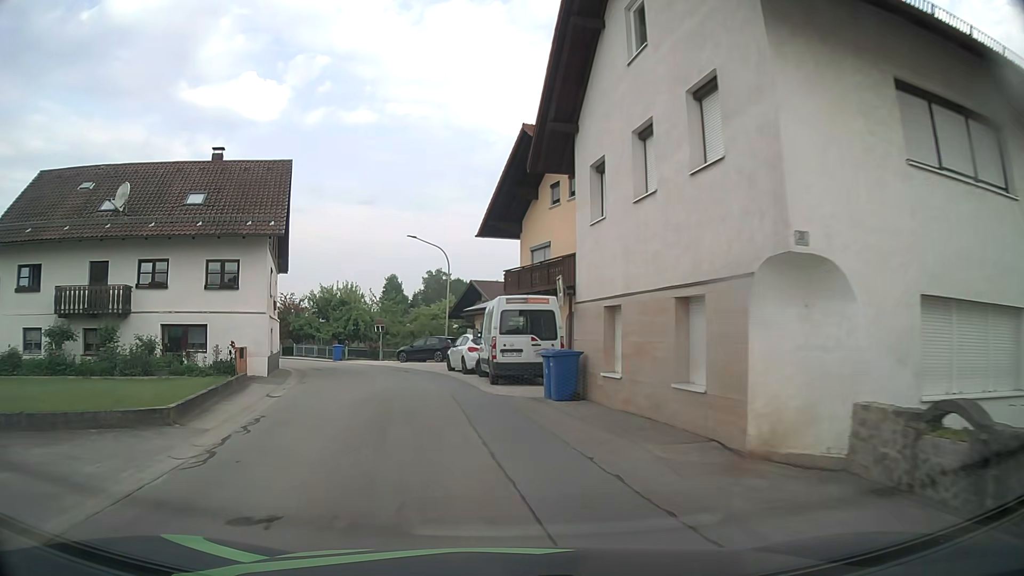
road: tertiary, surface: asphalt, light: Day
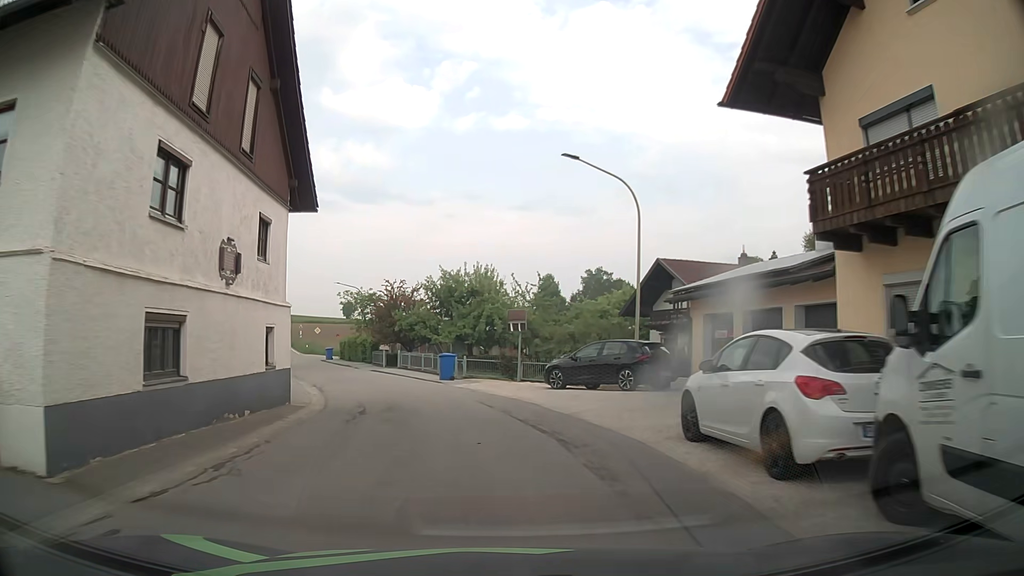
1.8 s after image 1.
(-2.6, +18.2) m; -13°
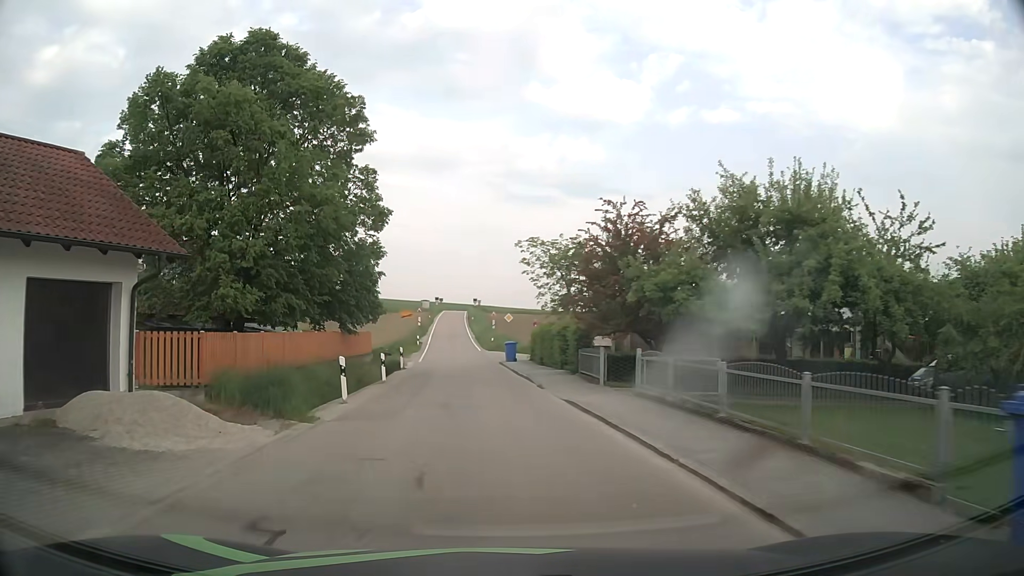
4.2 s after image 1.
(-4.0, +23.9) m; -19°
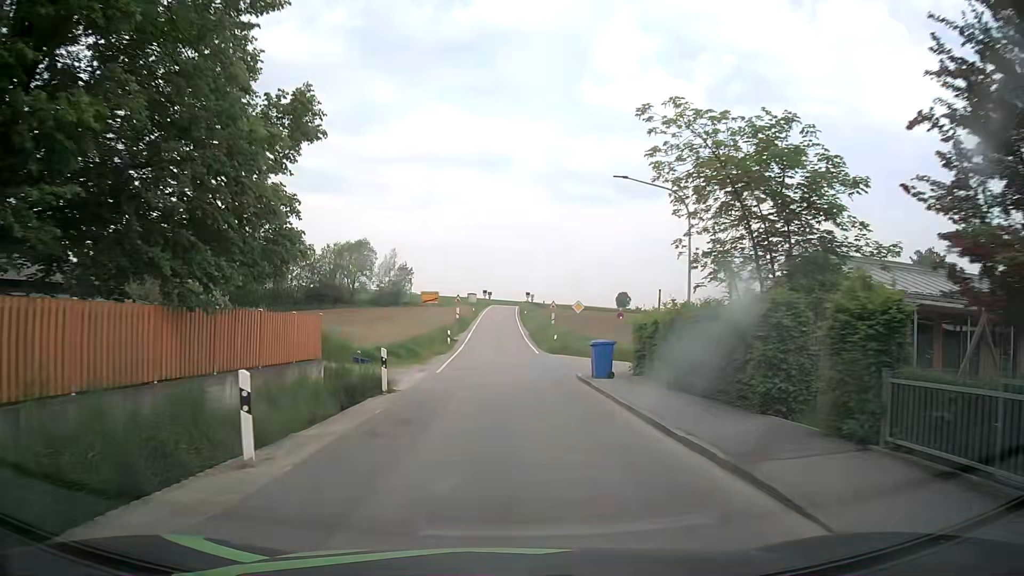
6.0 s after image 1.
(-0.9, +16.9) m; -4°
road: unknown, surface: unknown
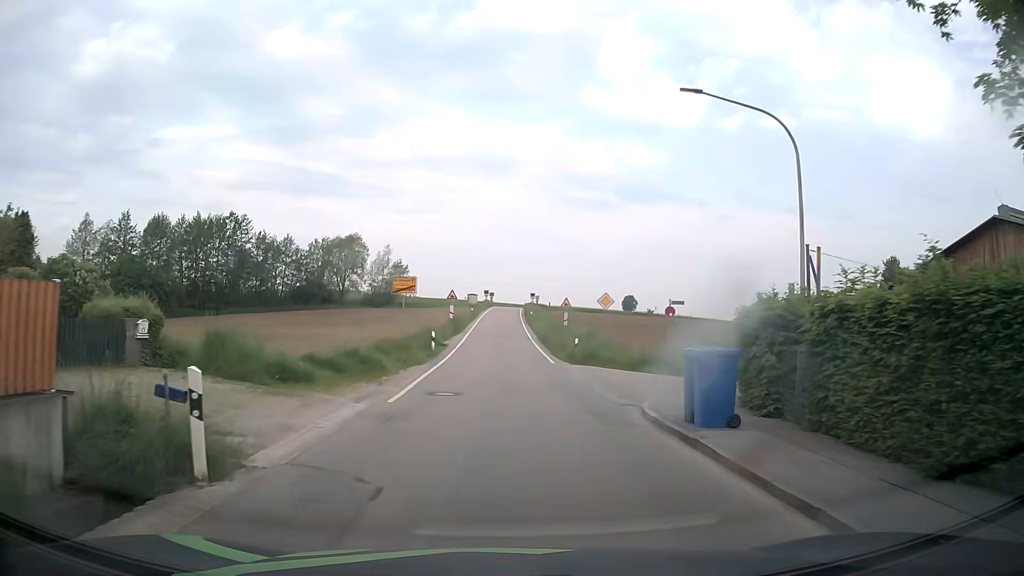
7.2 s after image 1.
(-0.1, +9.9) m; 0°
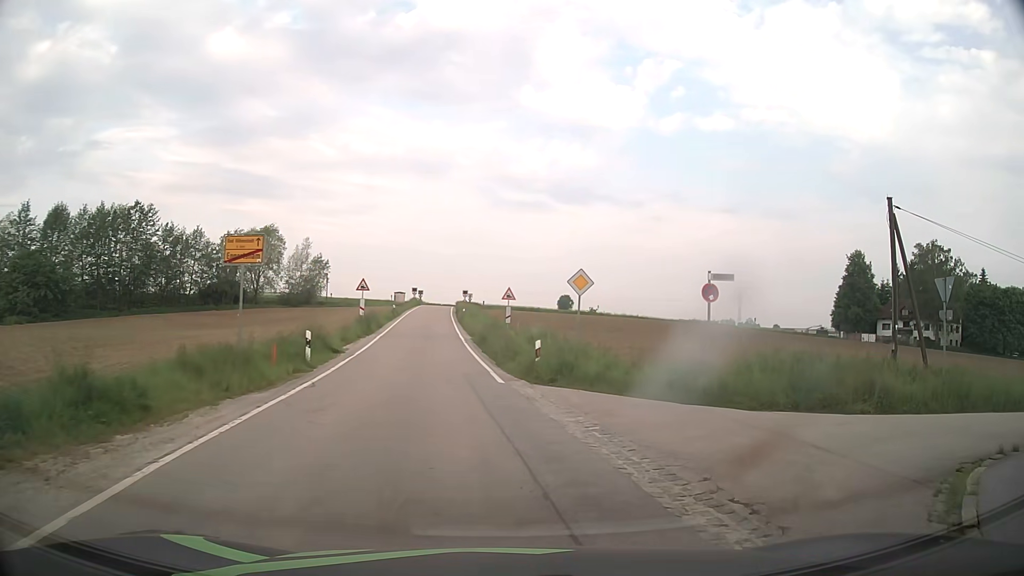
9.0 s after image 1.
(+0.2, +10.8) m; +6°
